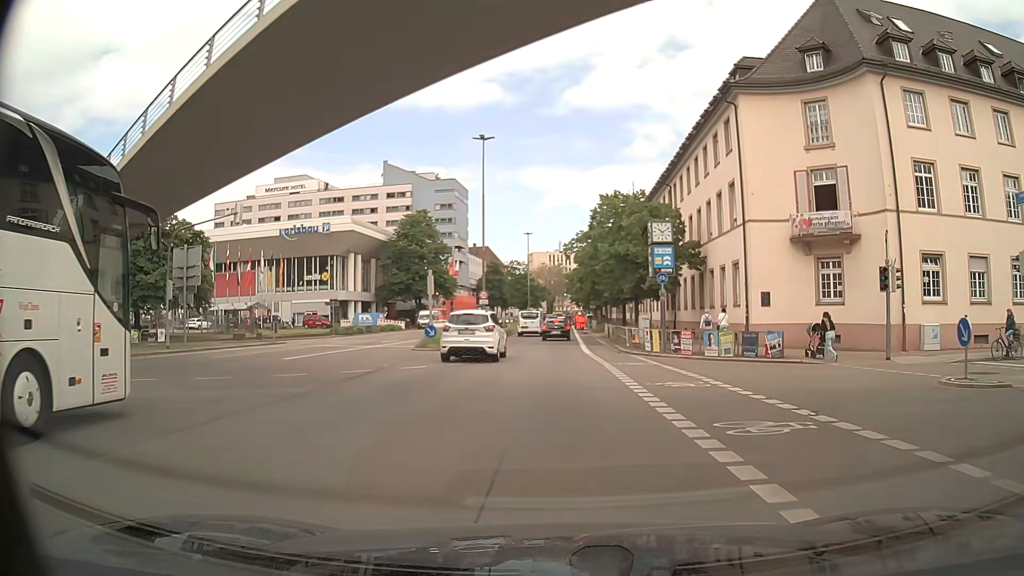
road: primary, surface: asphalt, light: Day
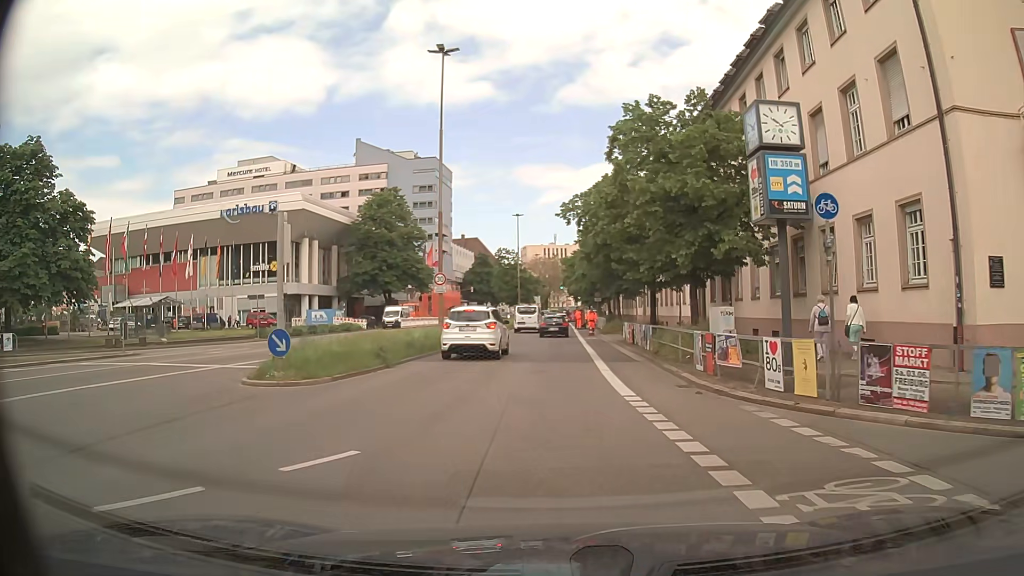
(+0.4, +16.2) m; +2°
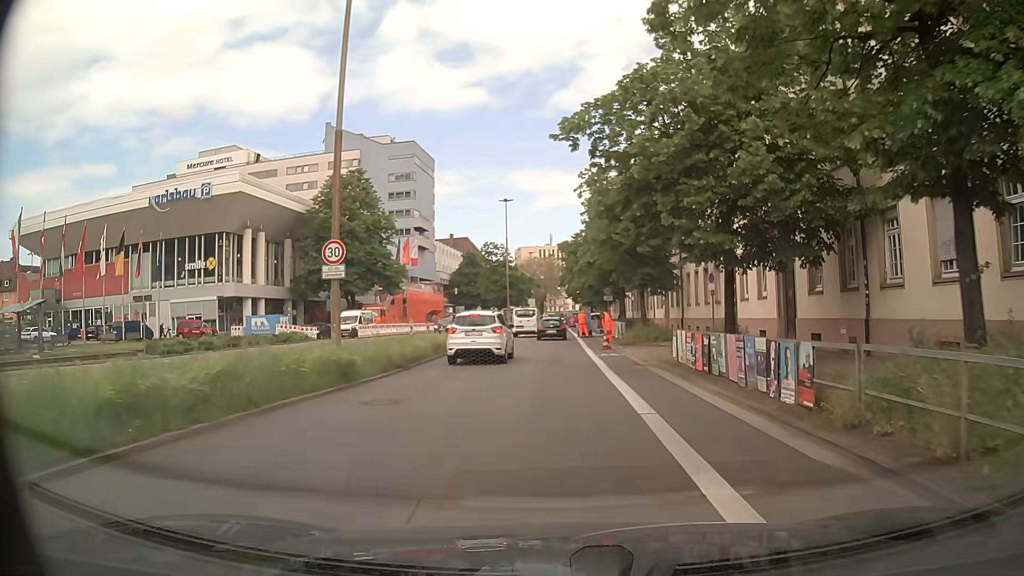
(-0.1, +14.7) m; 0°
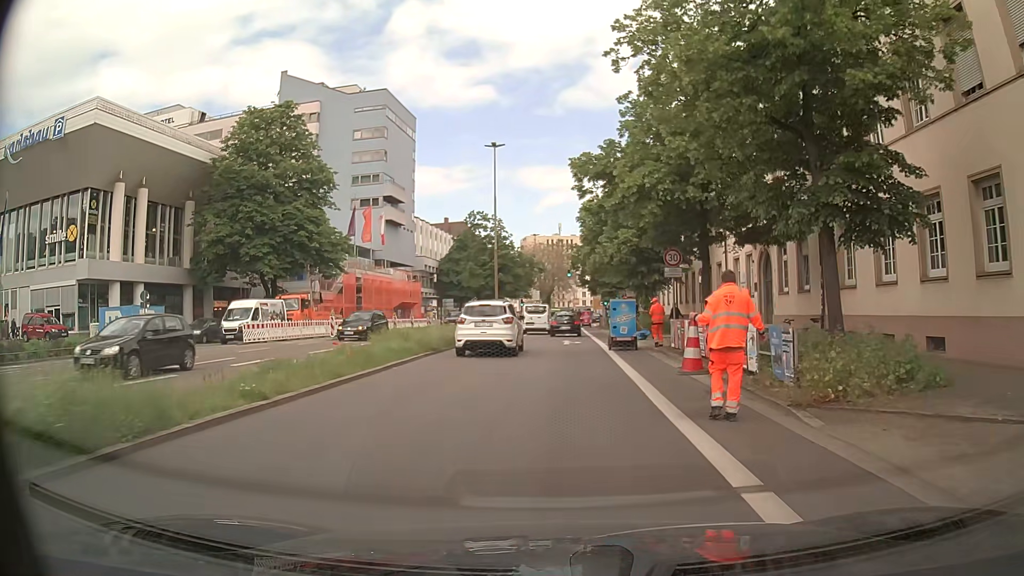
(0.0, +22.9) m; -1°
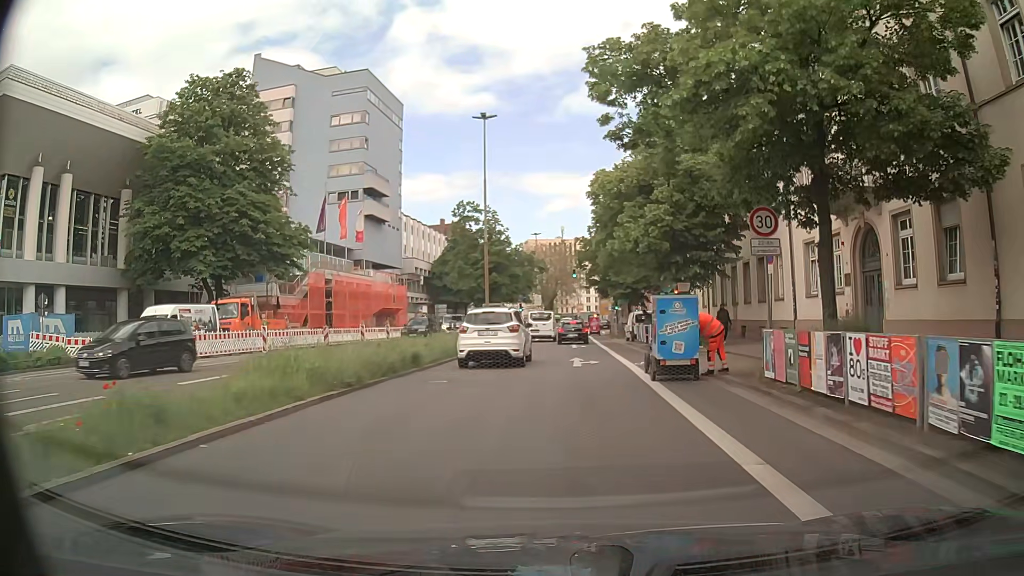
(+0.1, +9.4) m; +1°
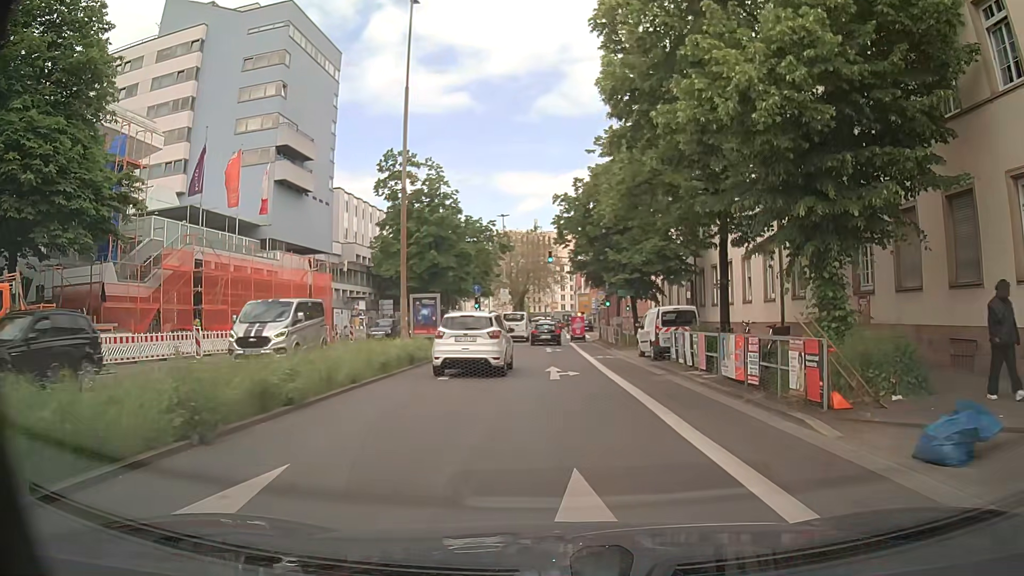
(+0.2, +17.4) m; +1°
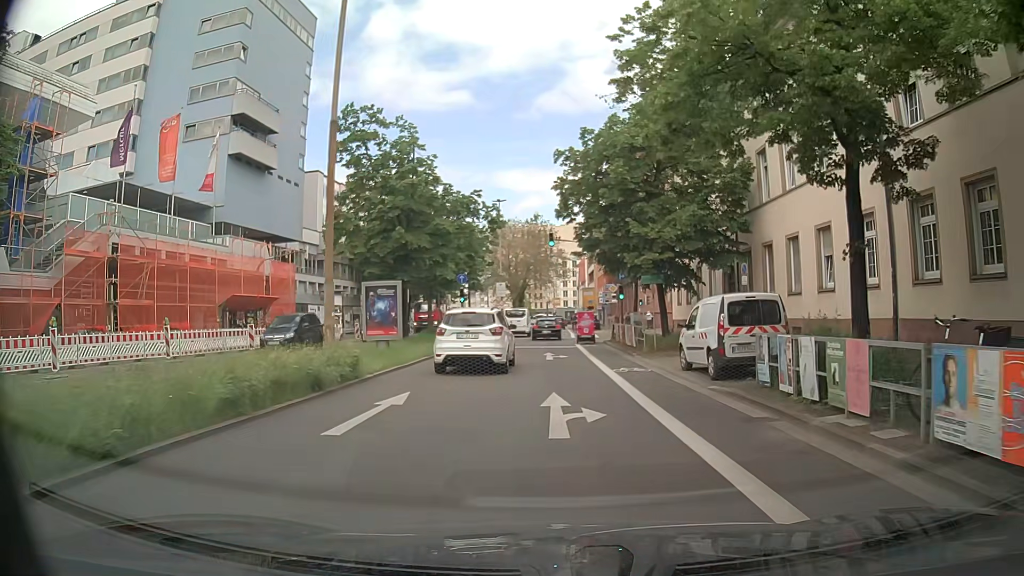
(+0.1, +8.5) m; 0°
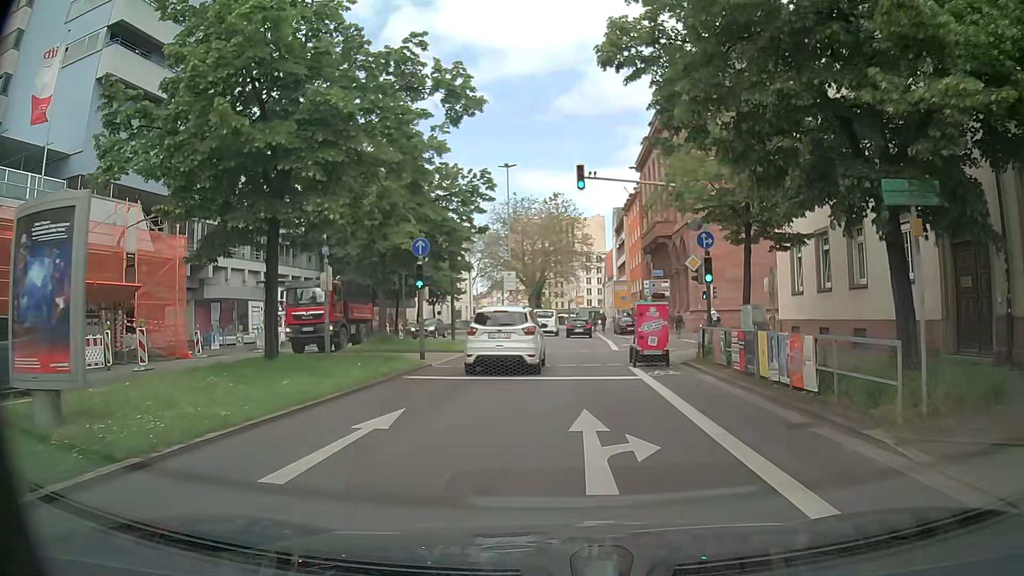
(-0.2, +17.7) m; 0°
(0, +10) (0, +20) (0, +30) (0, +40) (+1, +50) (+1, +60) (+1, +70) (+1, +80) (+1, +90) (+1, +100) m
